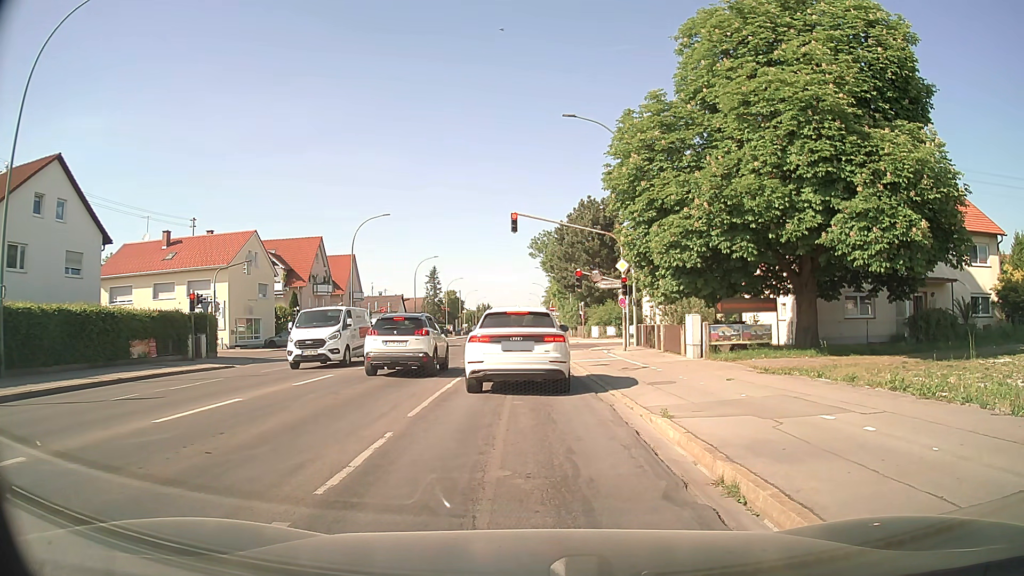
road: secondary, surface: asphalt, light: Day
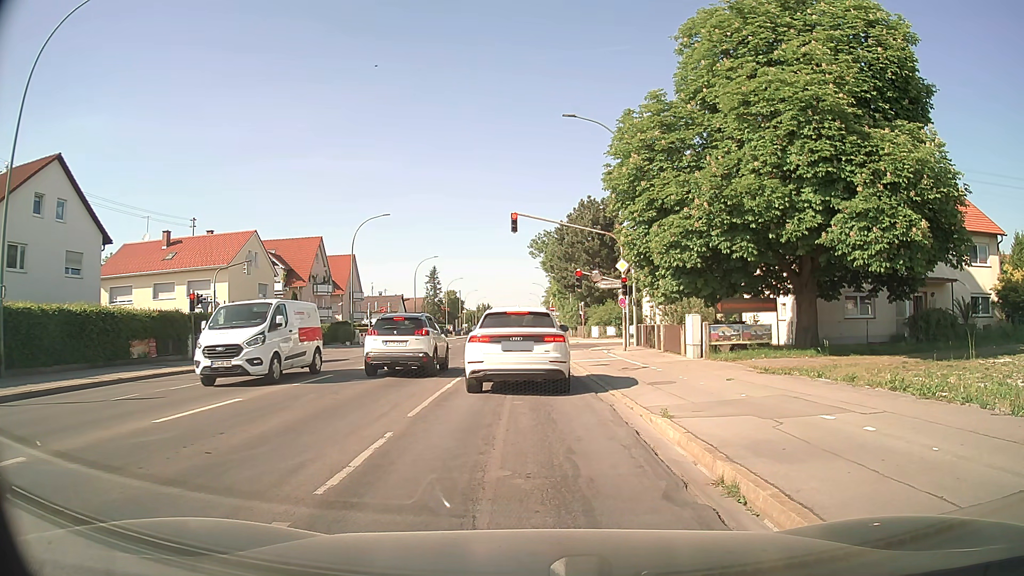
(0.0, 0.0) m; 0°
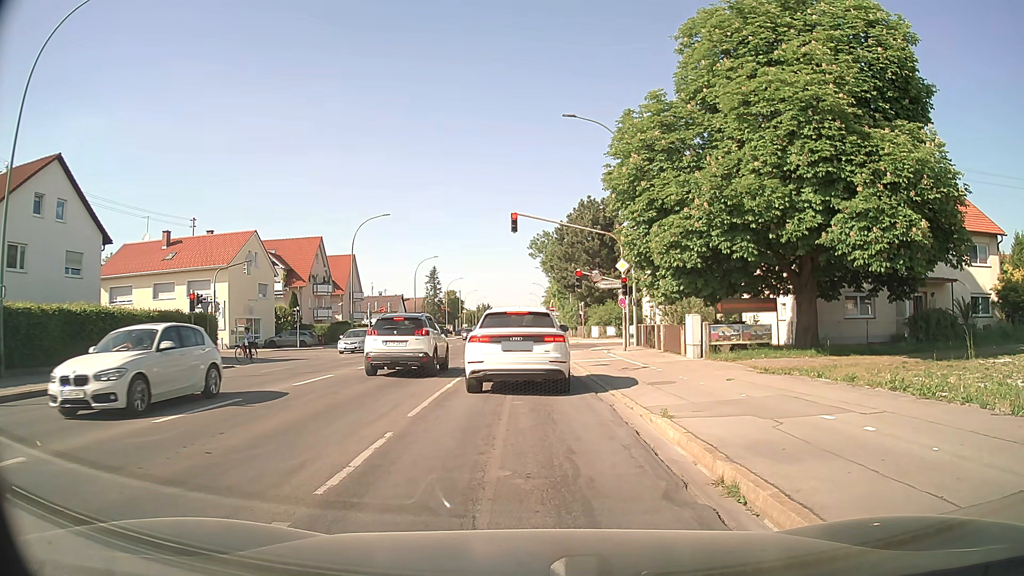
(0.0, 0.0) m; 0°
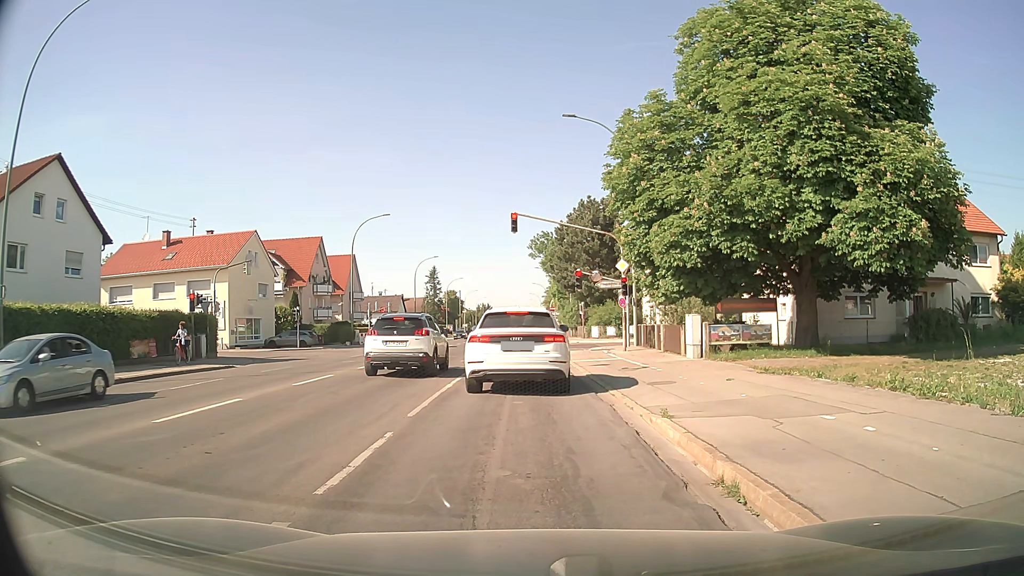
(0.0, 0.0) m; 0°
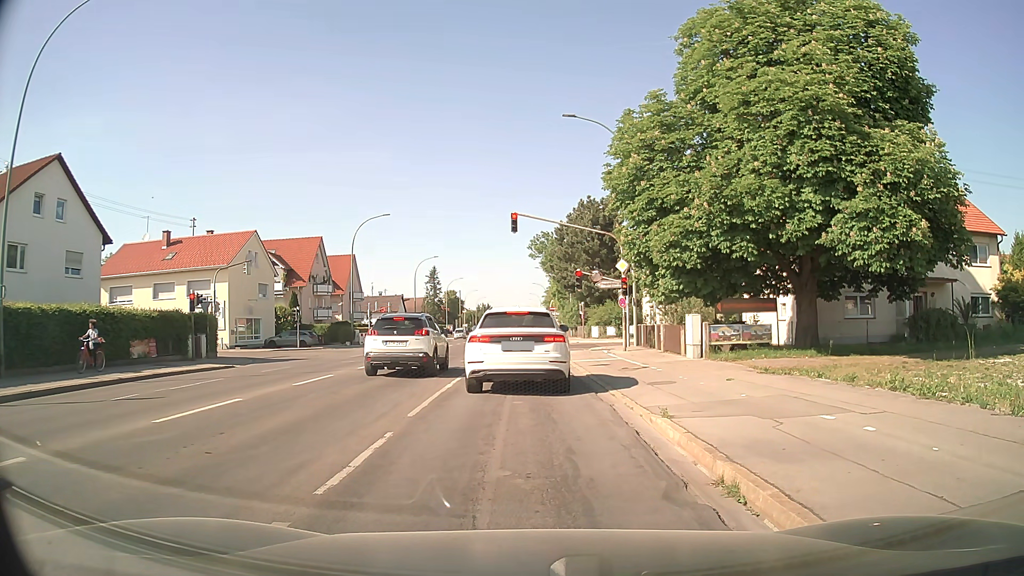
(0.0, 0.0) m; 0°
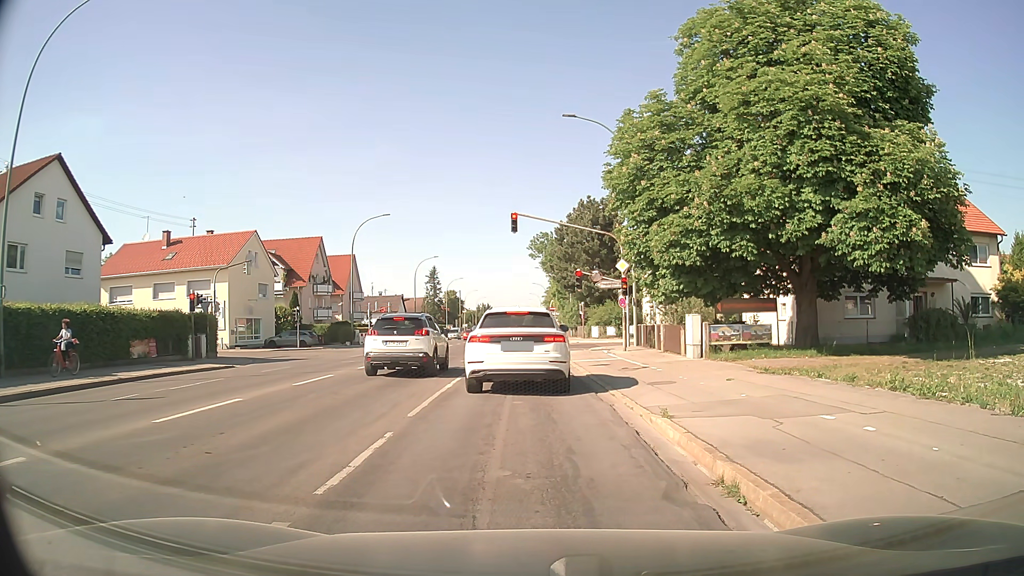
(0.0, 0.0) m; 0°
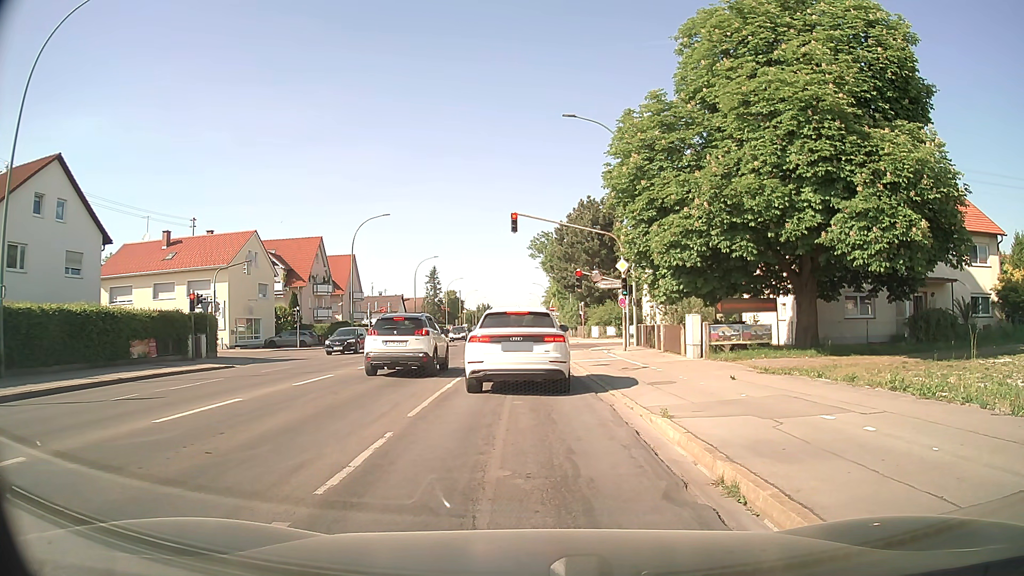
(0.0, 0.0) m; 0°
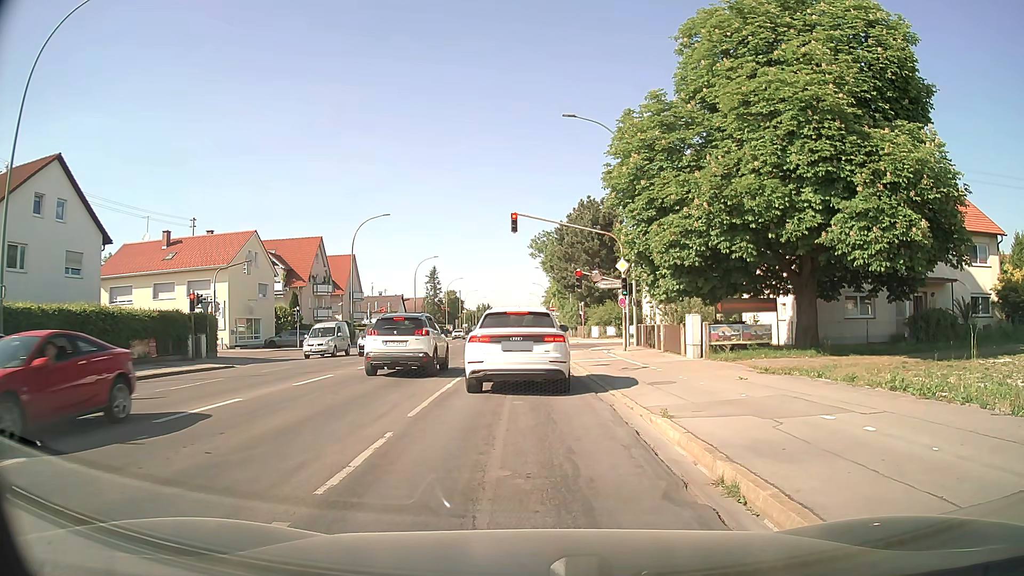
(0.0, 0.0) m; 0°
(0, +10) (0, +20) (0, +30) (0, +40) (0, +50) (0, +60) (0, +70) (0, +80) (0, +90) (0, +100) m
